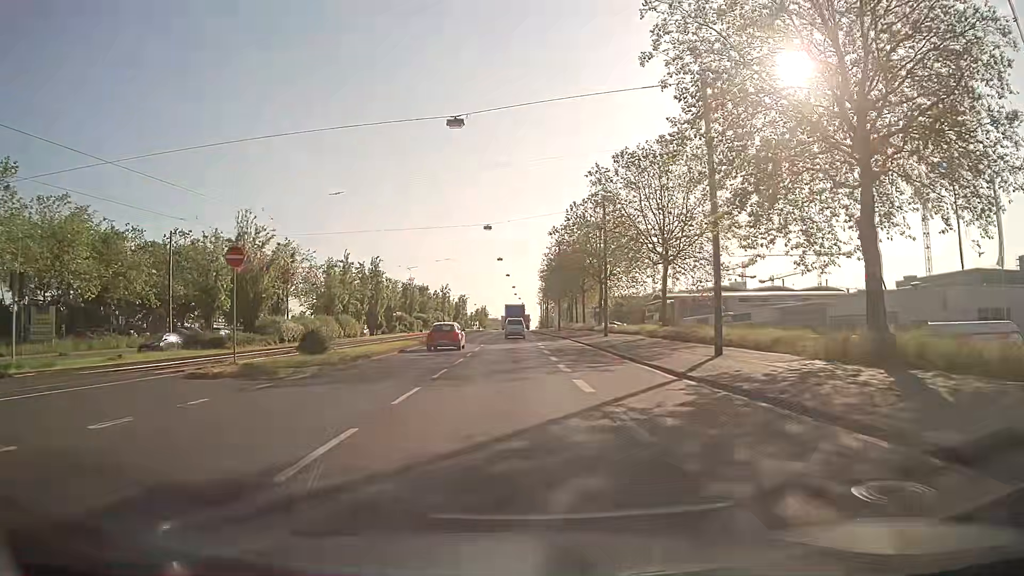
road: primary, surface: asphalt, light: Day
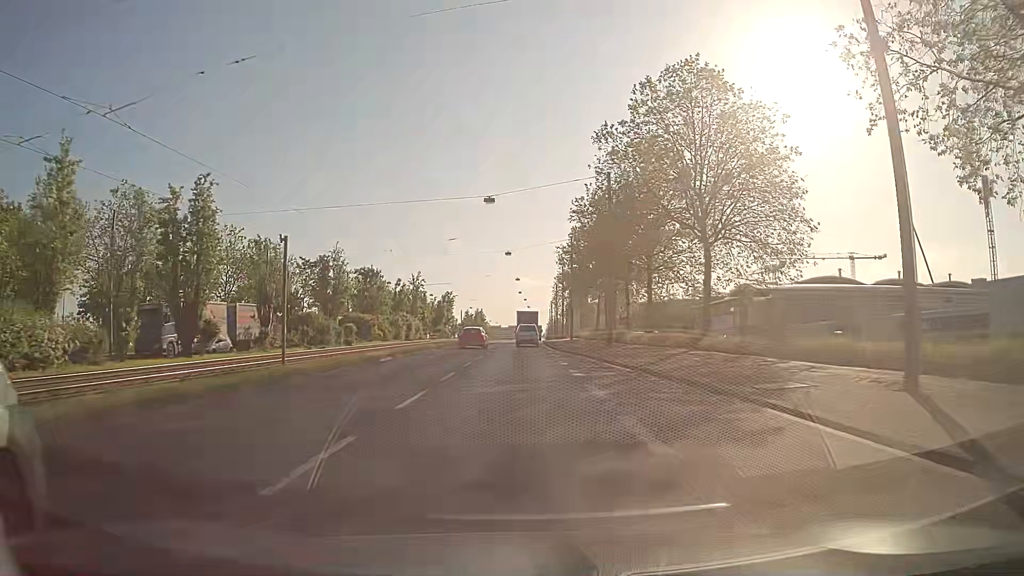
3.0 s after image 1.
(-0.2, +42.4) m; 0°
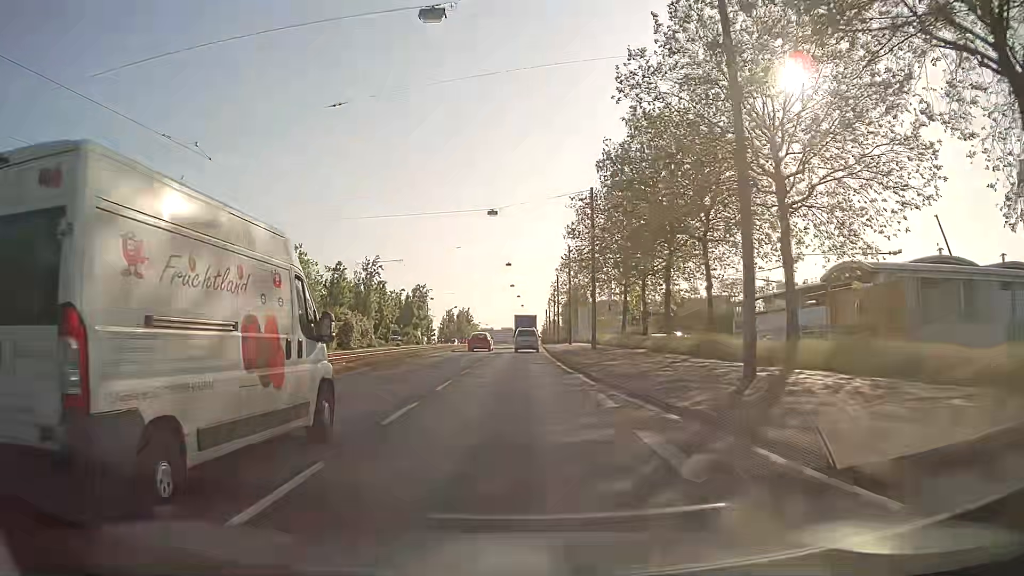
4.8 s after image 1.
(0.0, +25.5) m; 0°
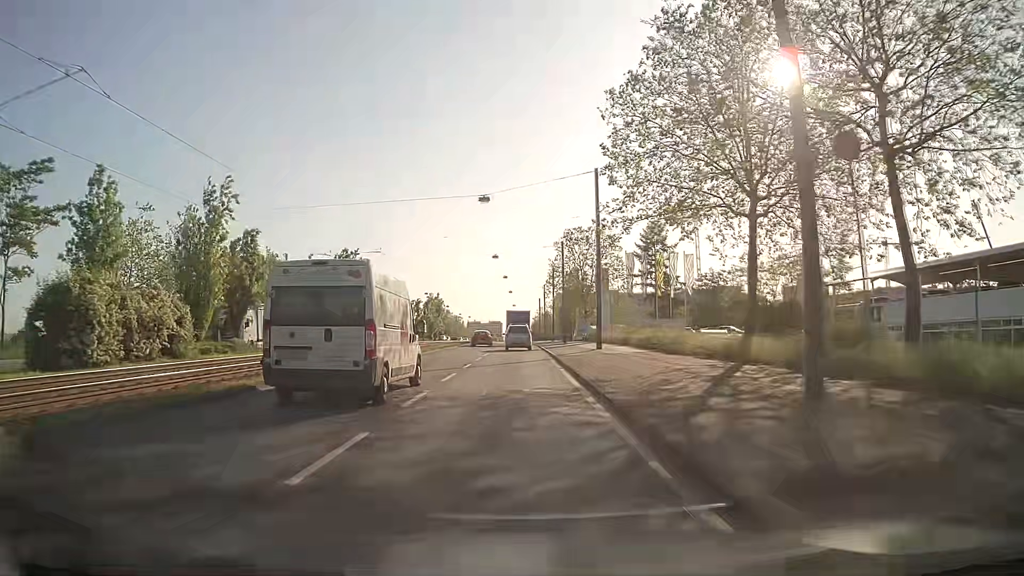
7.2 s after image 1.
(+0.4, +34.1) m; +1°
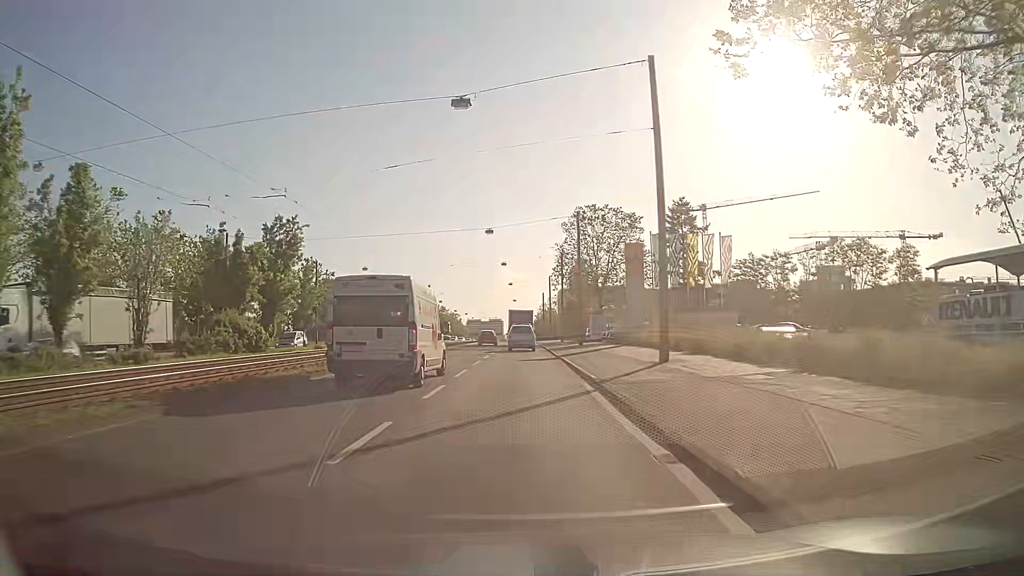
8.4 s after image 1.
(+0.1, +17.1) m; 0°
